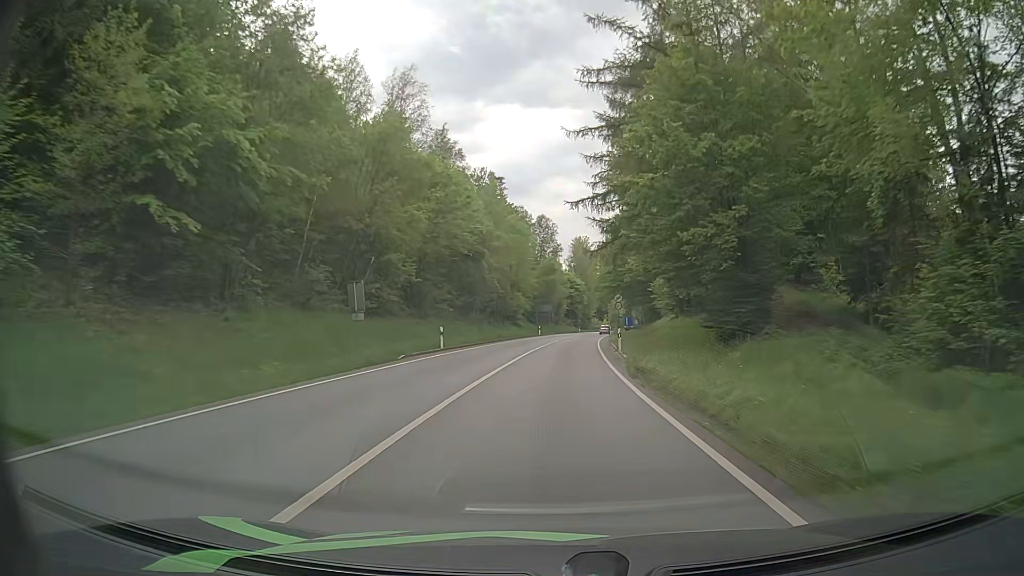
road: primary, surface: asphalt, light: Day
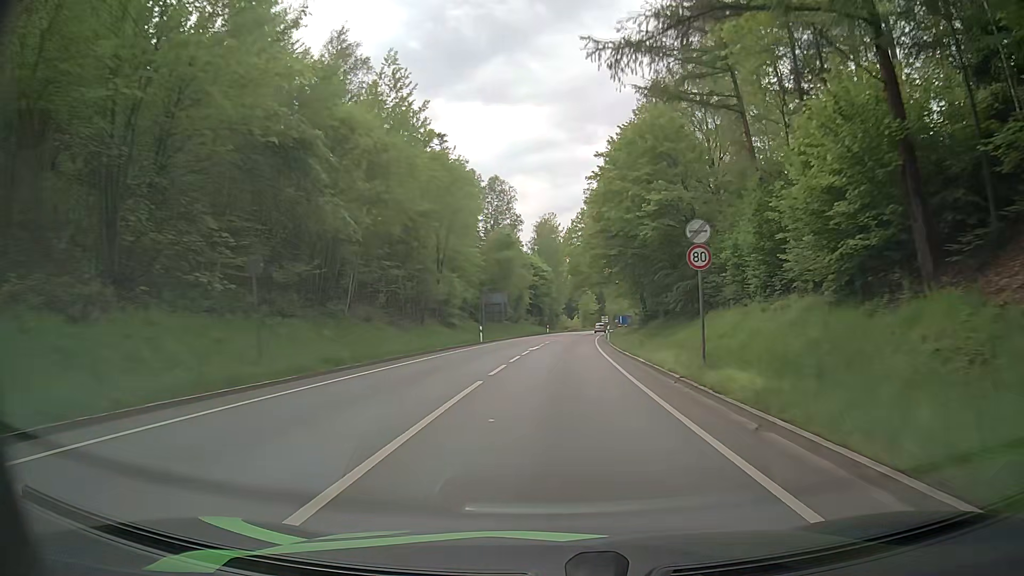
(+1.2, +37.0) m; +4°
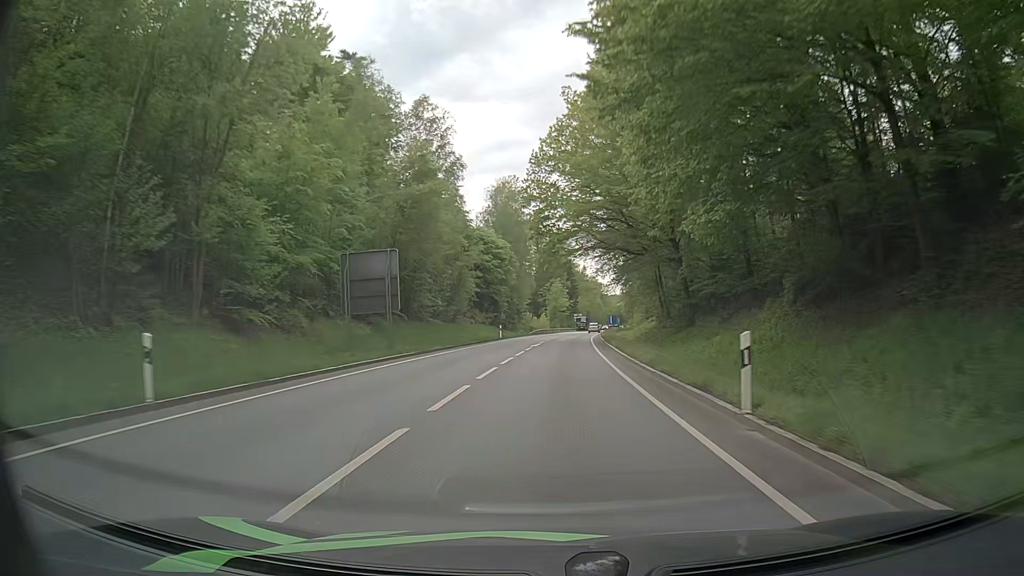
(+0.7, +37.6) m; +2°
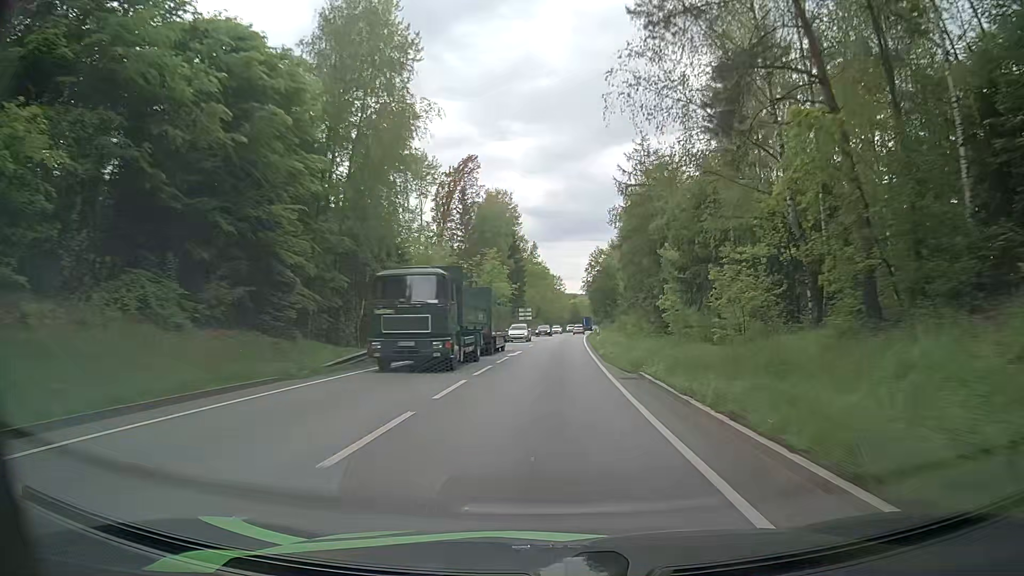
(+2.8, +63.9) m; +4°
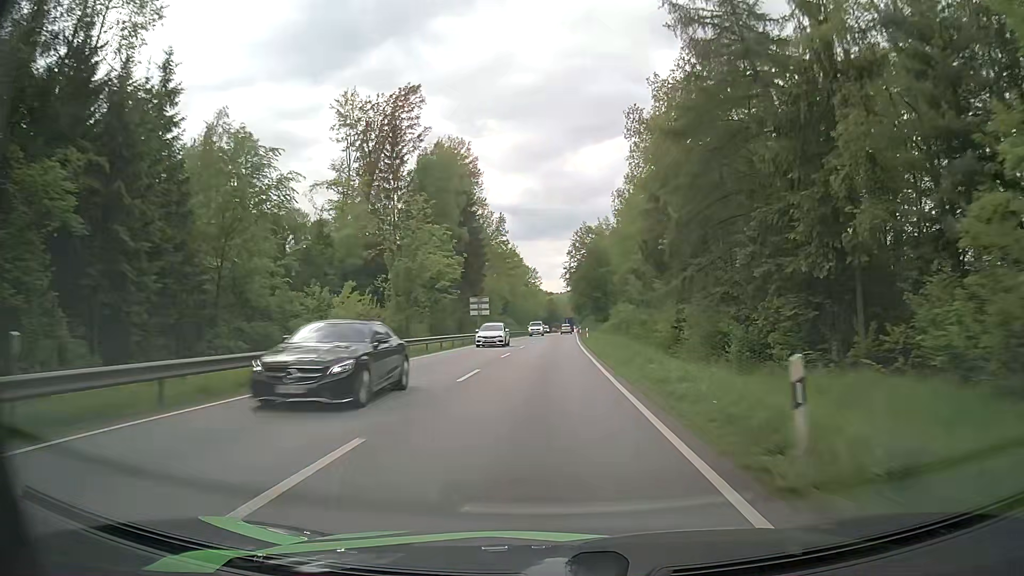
(+1.2, +39.2) m; +3°
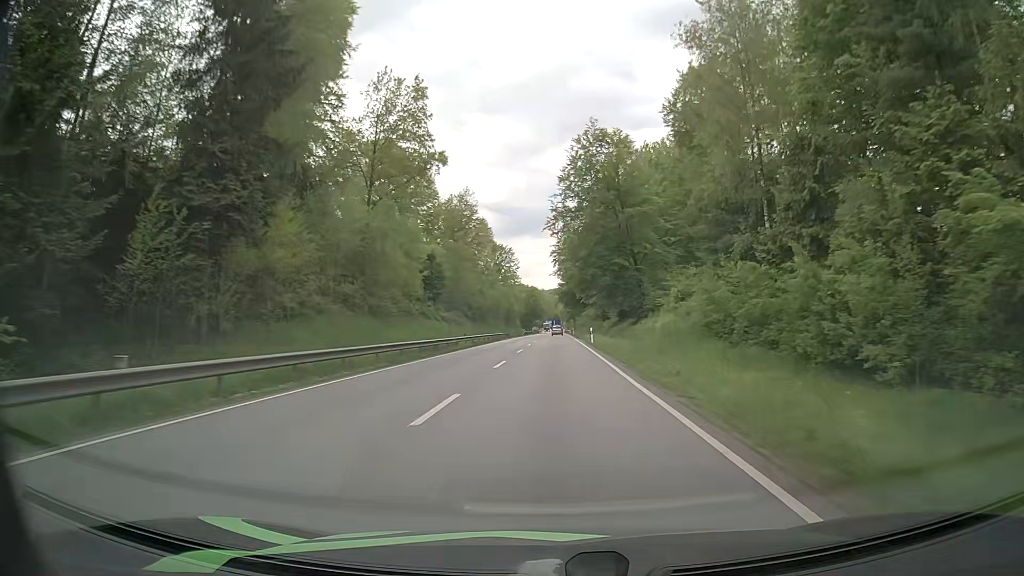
(+1.2, +66.7) m; +1°
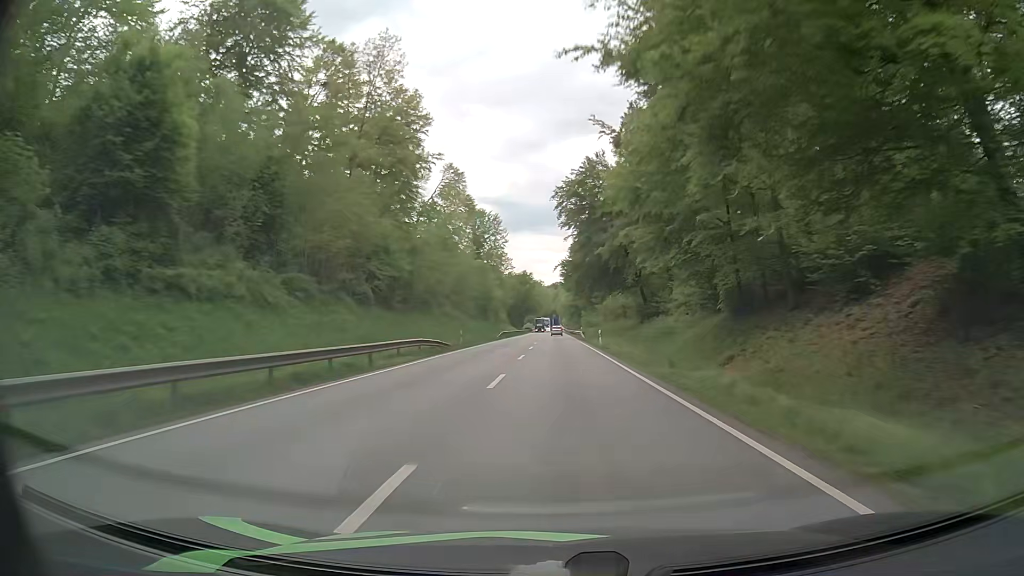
(+0.3, +54.8) m; +1°
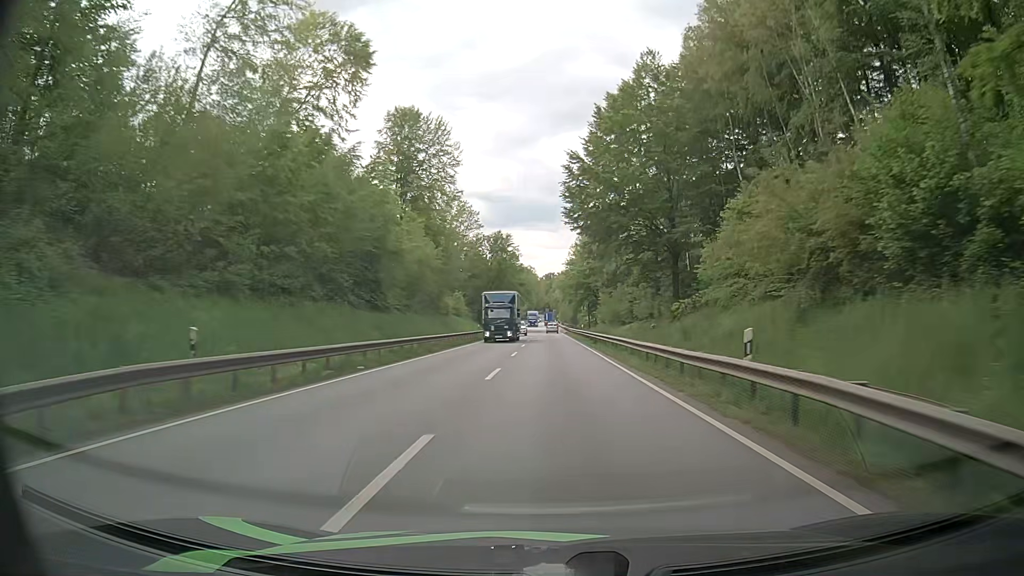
(+0.2, +70.4) m; 0°
(0, +10) (0, +20) (0, +30) (0, +40) (0, +50) (0, +60) (0, +70) (0, +80) (0, +90) (+1, +100) m
